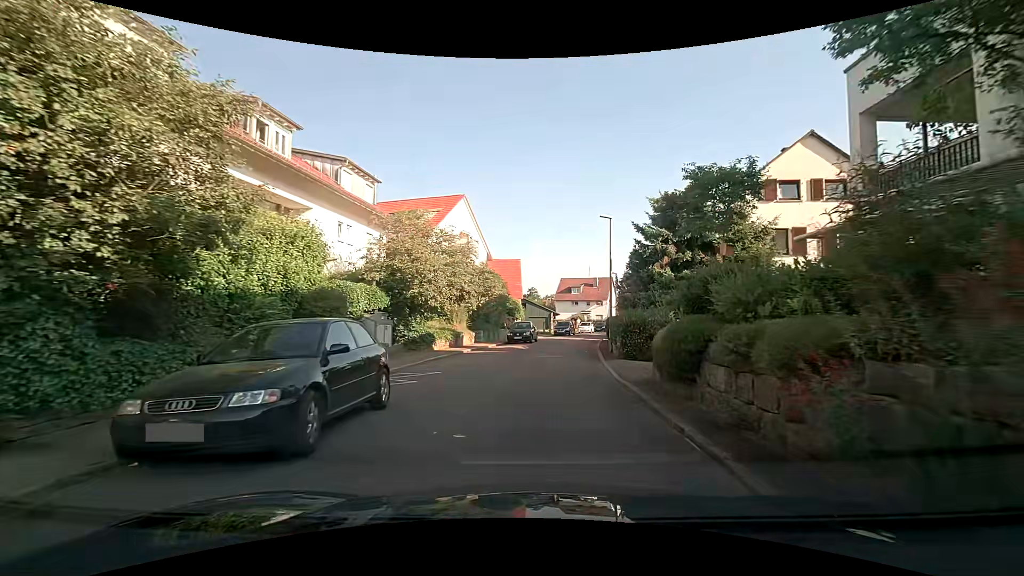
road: residential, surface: asphalt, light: Day
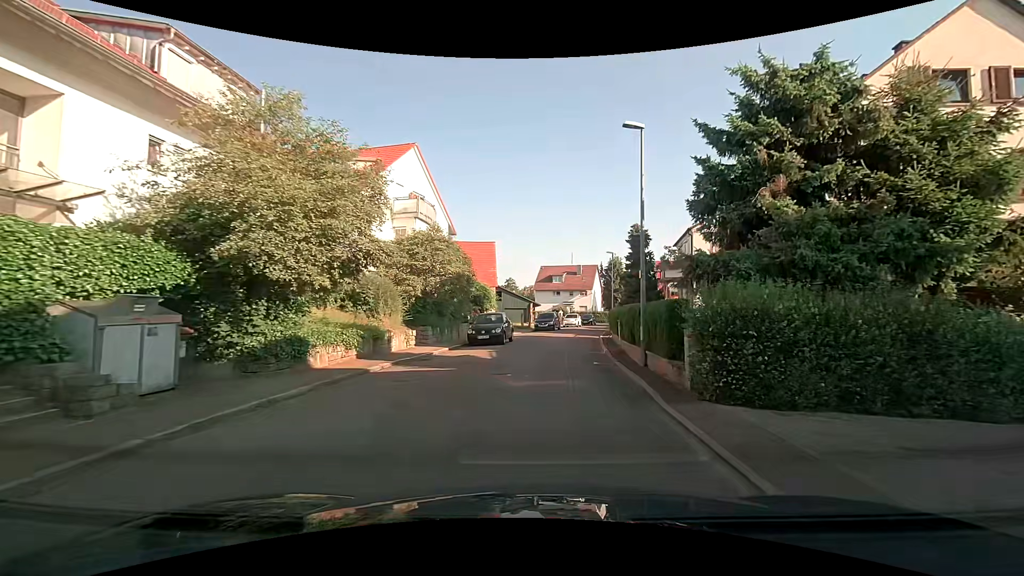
(+0.3, +10.8) m; +2°
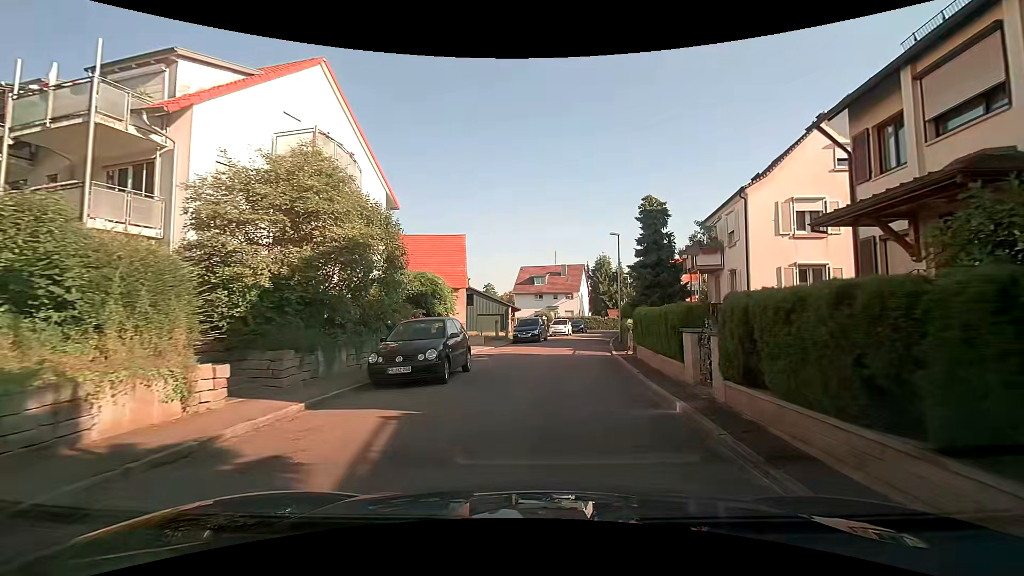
(+0.4, +11.4) m; +2°
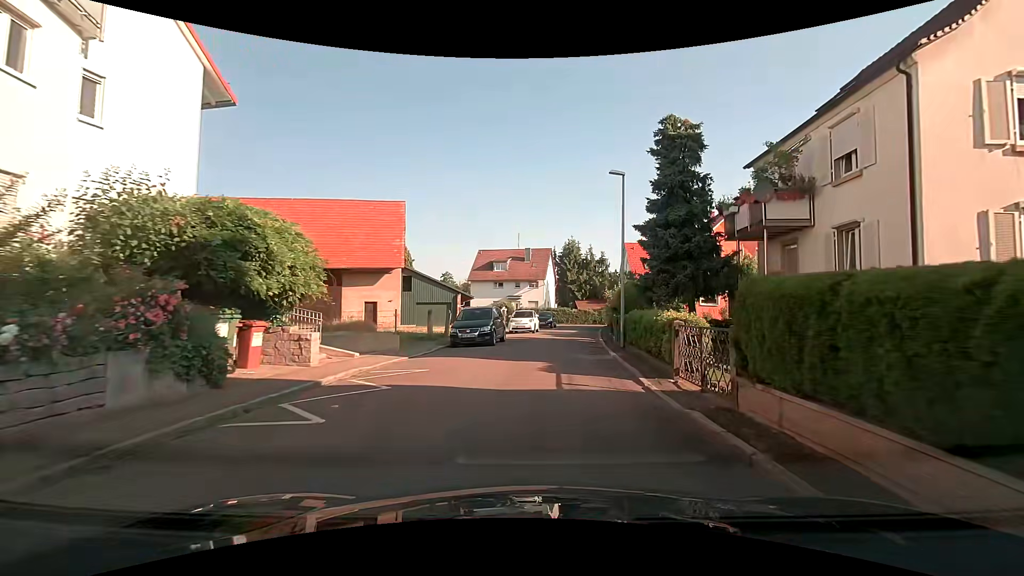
(+0.5, +11.7) m; +5°
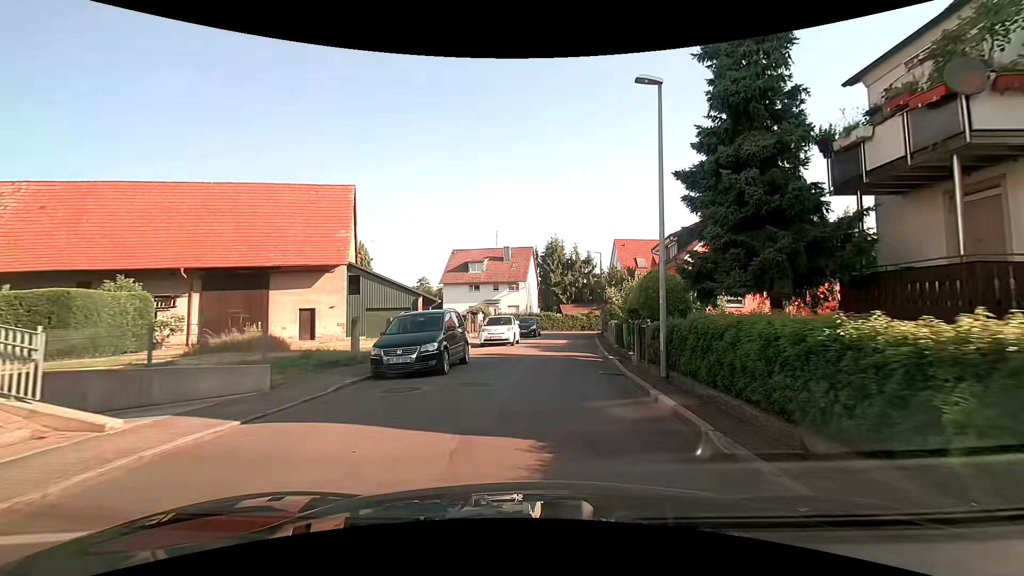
(+0.2, +7.8) m; +3°
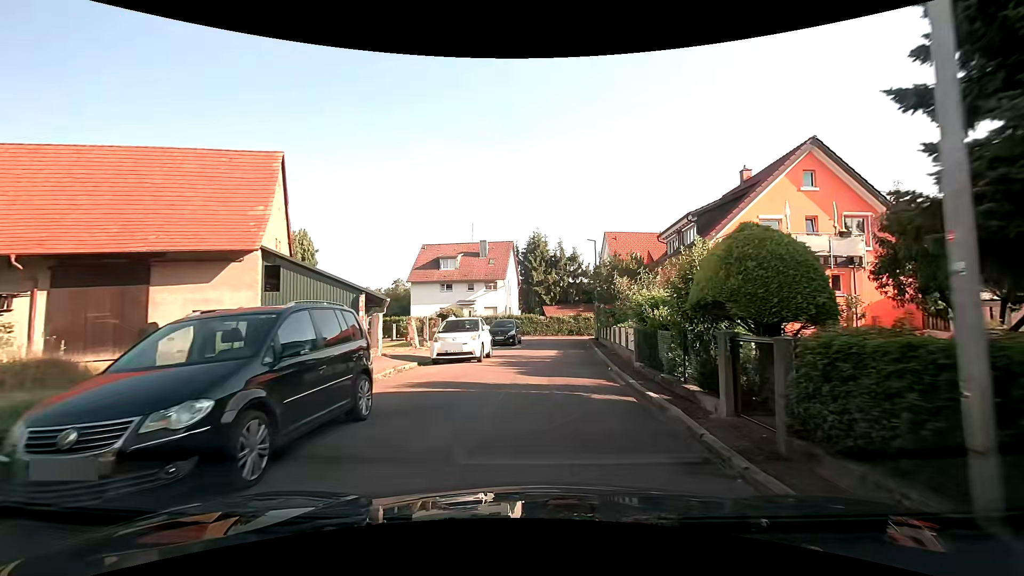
(0.0, +7.7) m; +3°
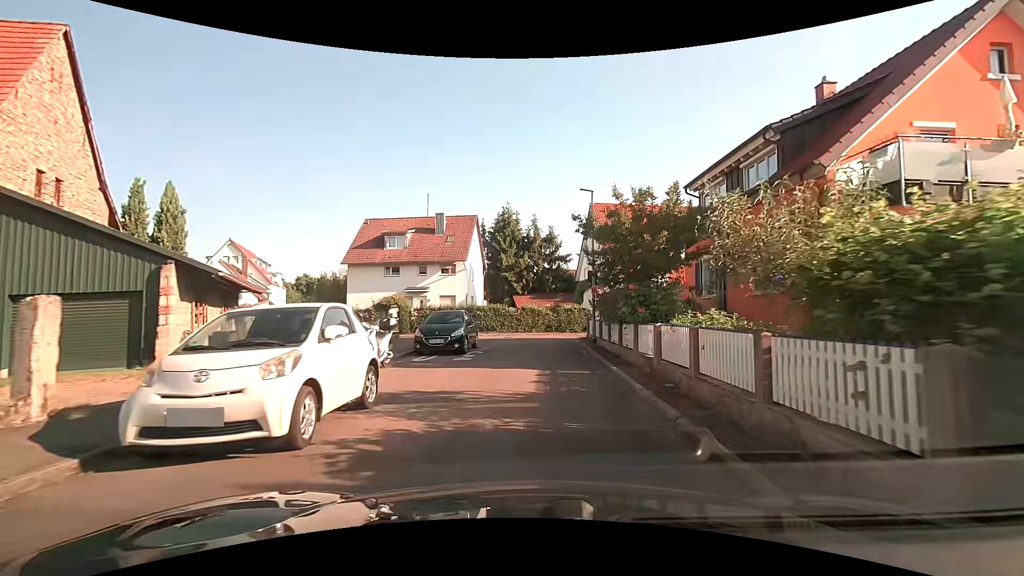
(0.0, +11.2) m; +2°
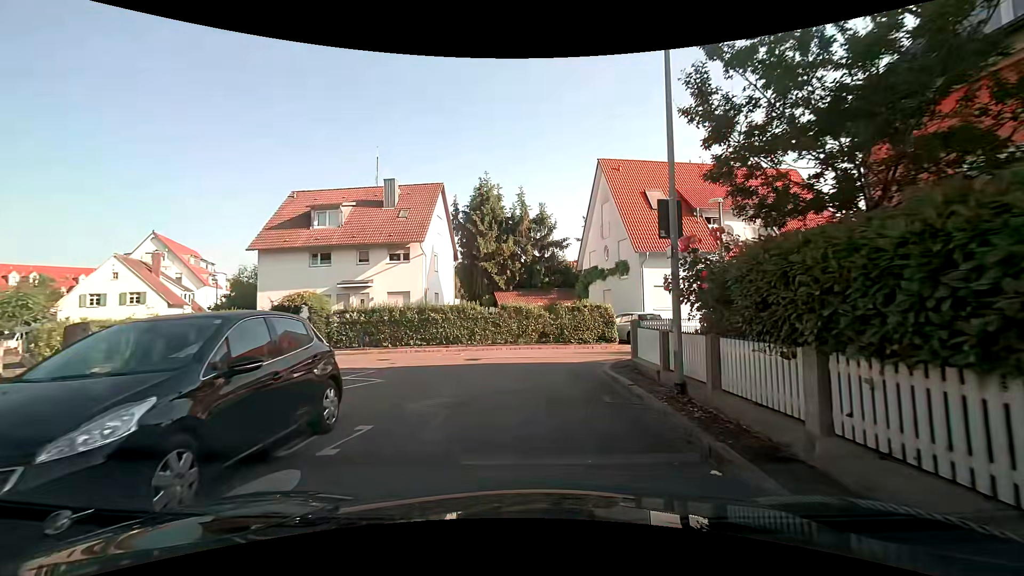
(+0.2, +12.9) m; +1°
